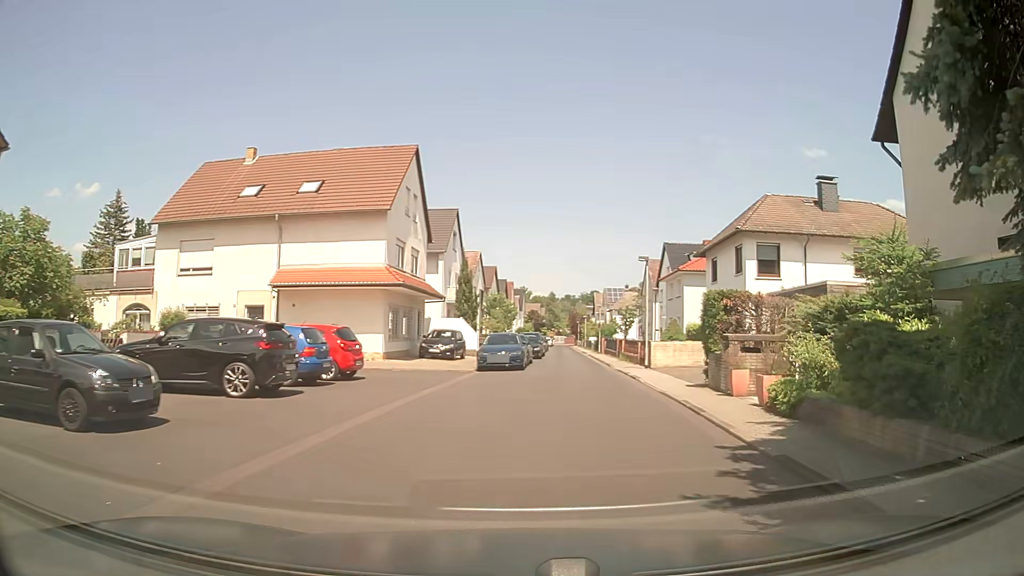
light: Day
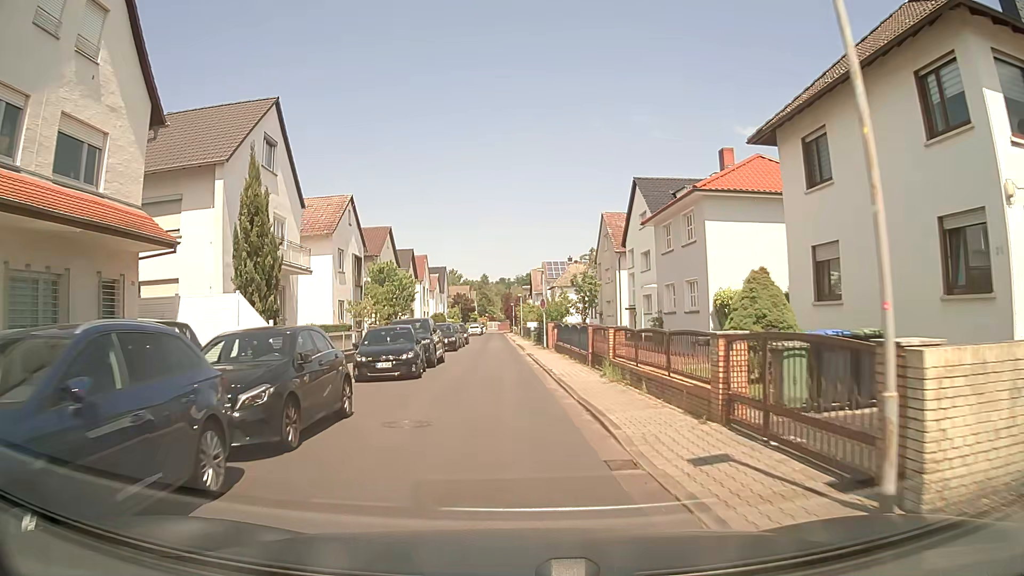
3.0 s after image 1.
(+2.5, +23.3) m; +6°
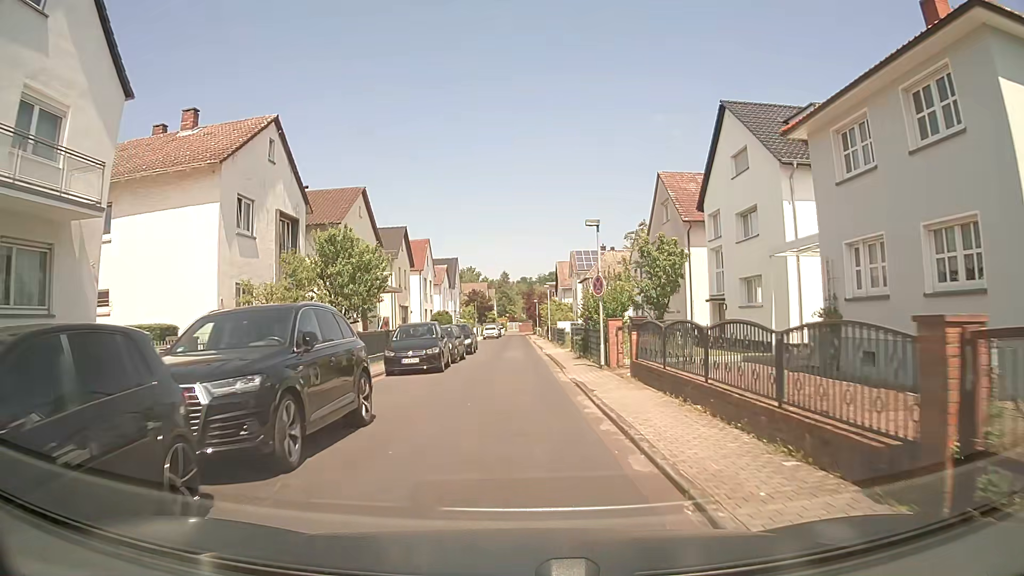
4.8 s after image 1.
(-0.4, +16.3) m; -2°
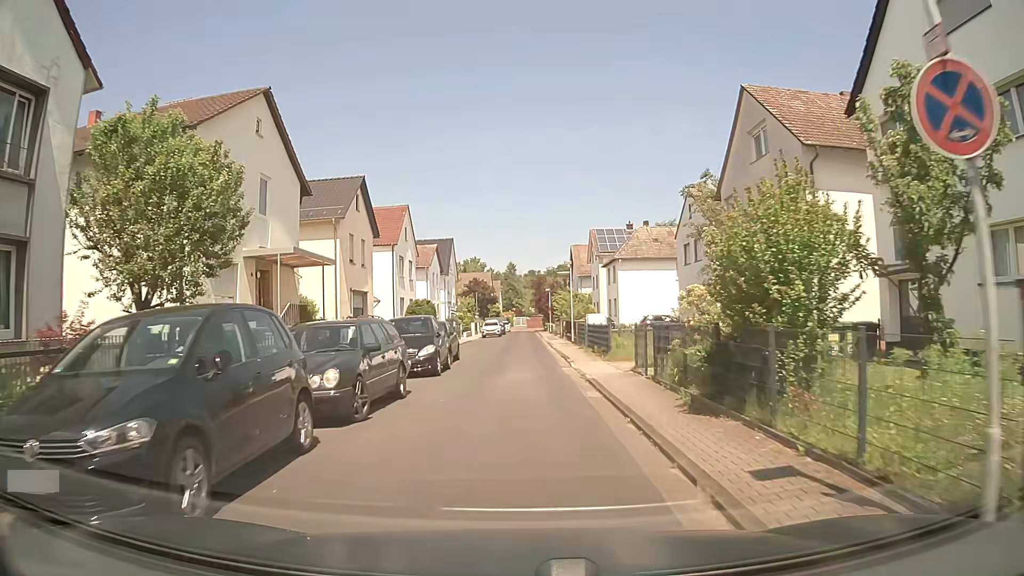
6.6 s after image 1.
(-0.1, +16.4) m; -1°
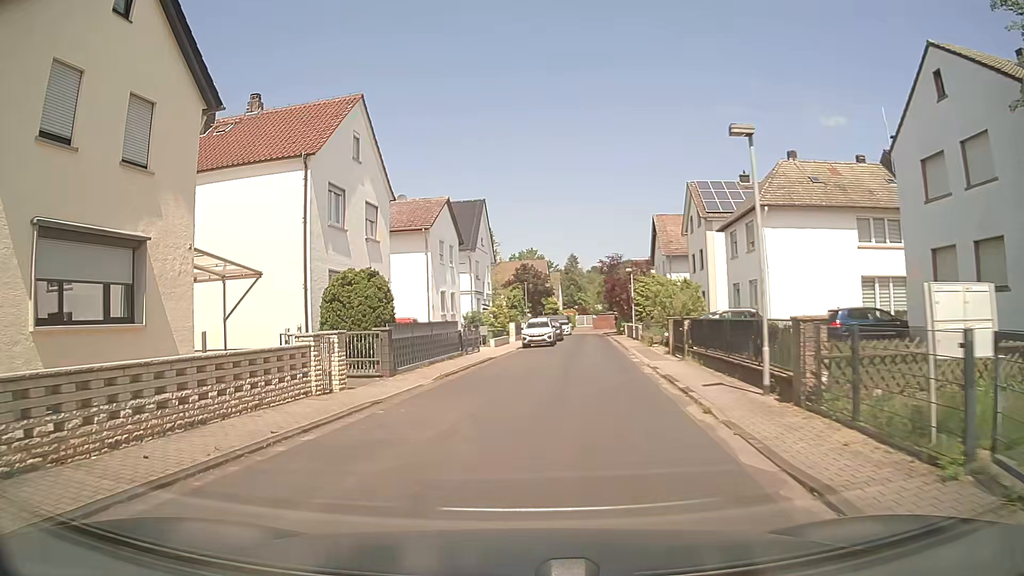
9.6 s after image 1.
(+0.1, +24.9) m; -5°
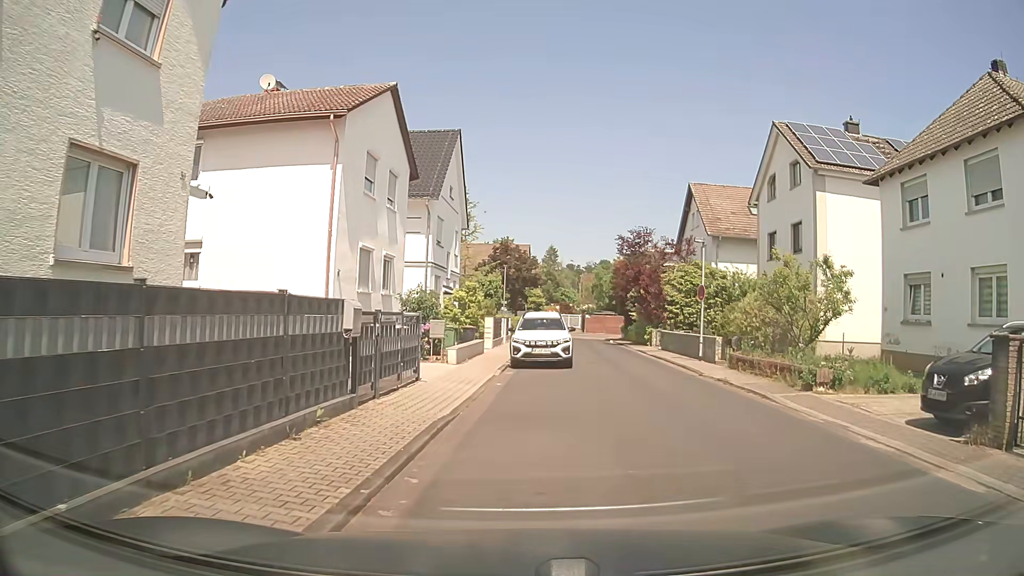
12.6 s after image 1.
(-0.6, +18.0) m; +3°
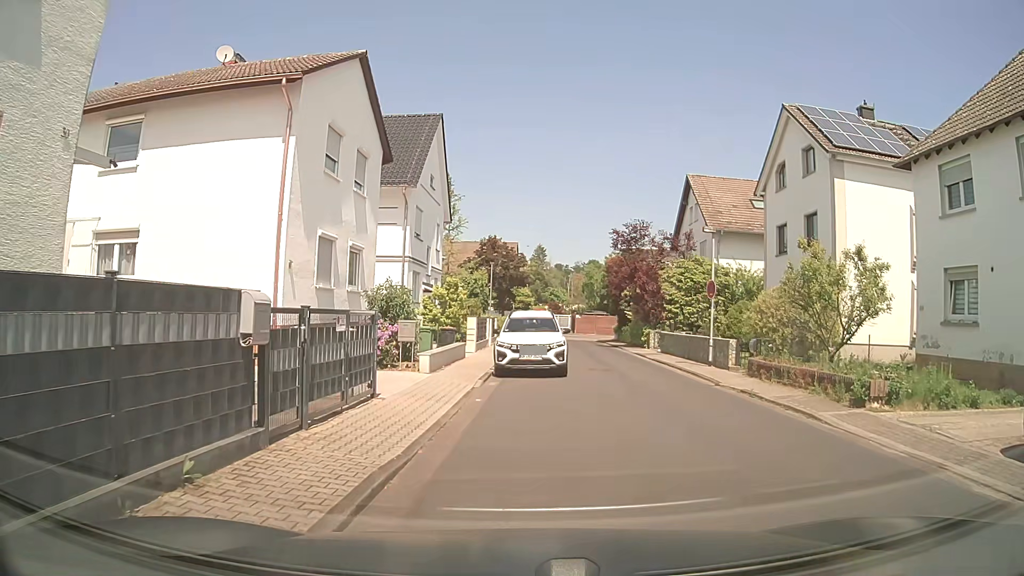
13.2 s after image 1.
(0.0, +2.8) m; +1°
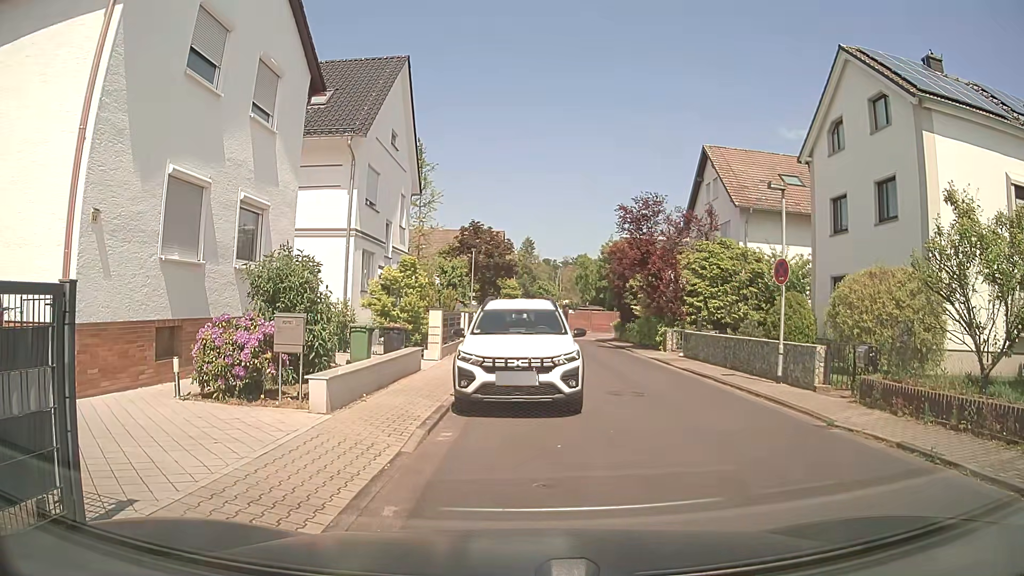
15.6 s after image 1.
(0.0, +6.6) m; +2°
